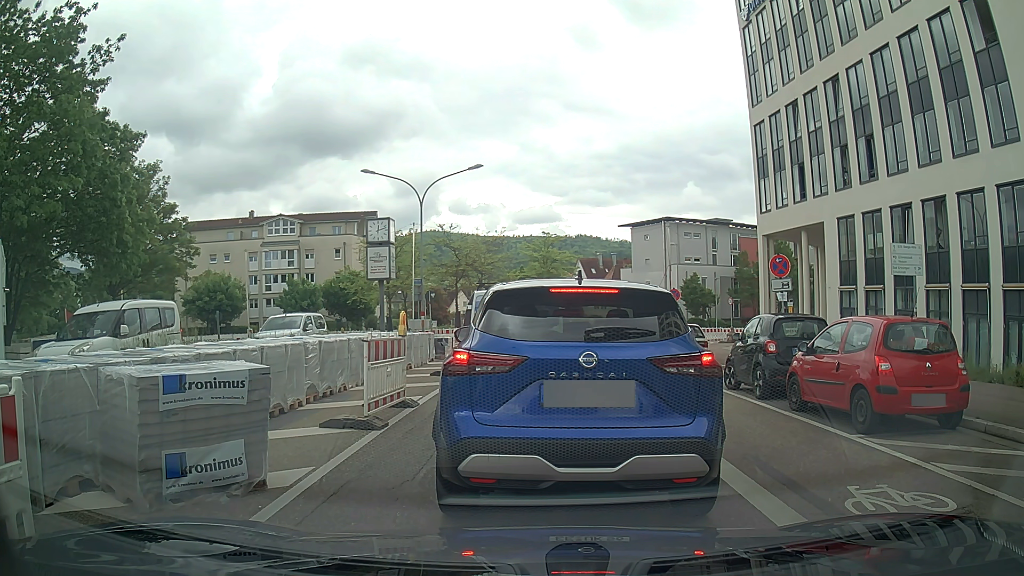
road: tertiary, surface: asphalt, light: Day
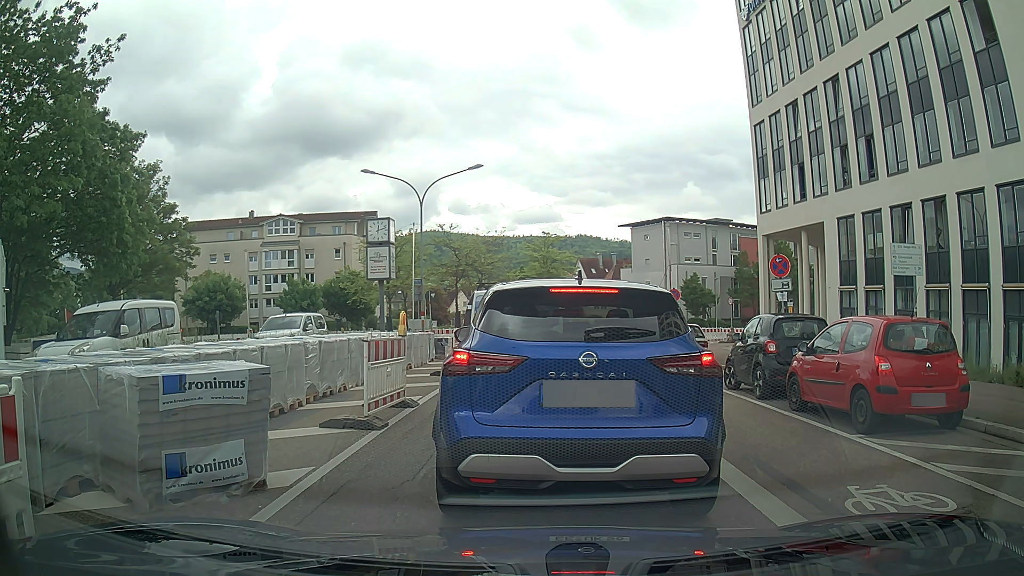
(0.0, 0.0) m; 0°
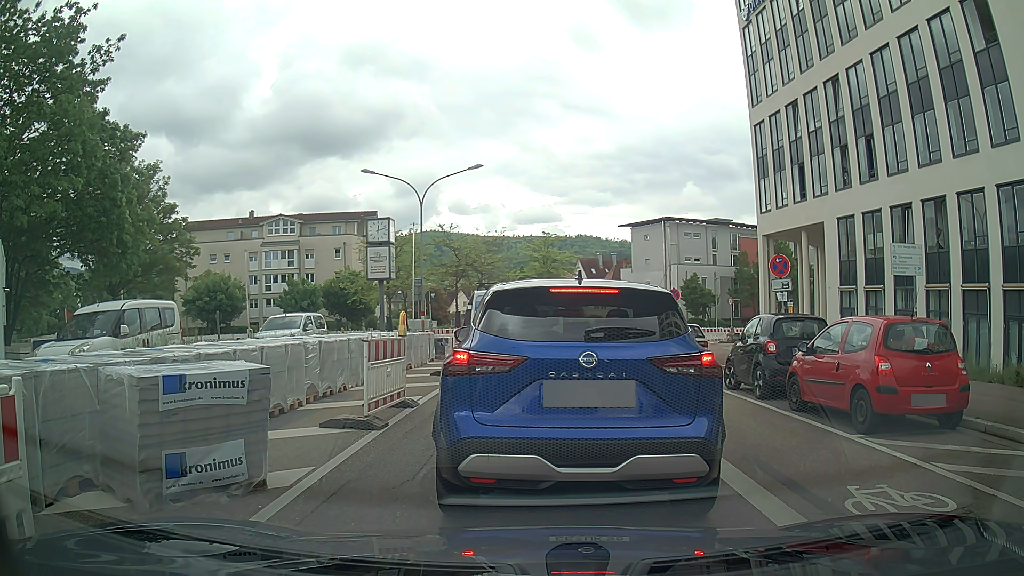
(0.0, 0.0) m; 0°
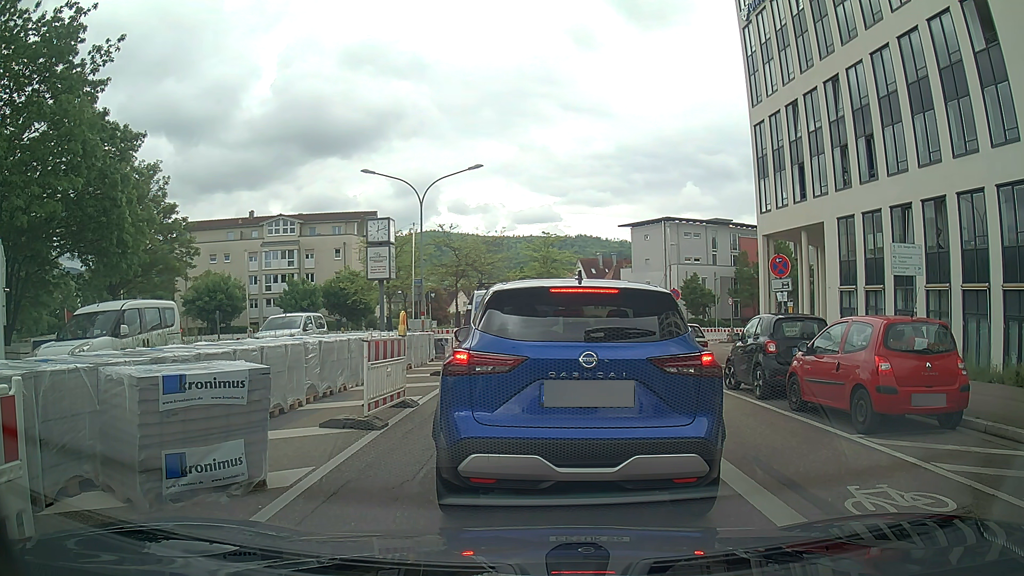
(0.0, 0.0) m; 0°
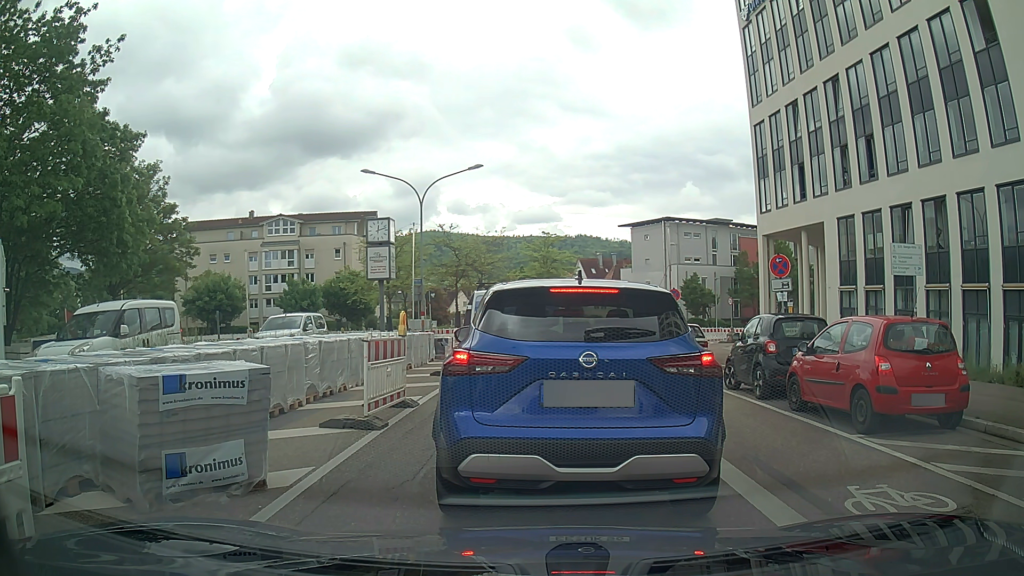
(0.0, 0.0) m; 0°
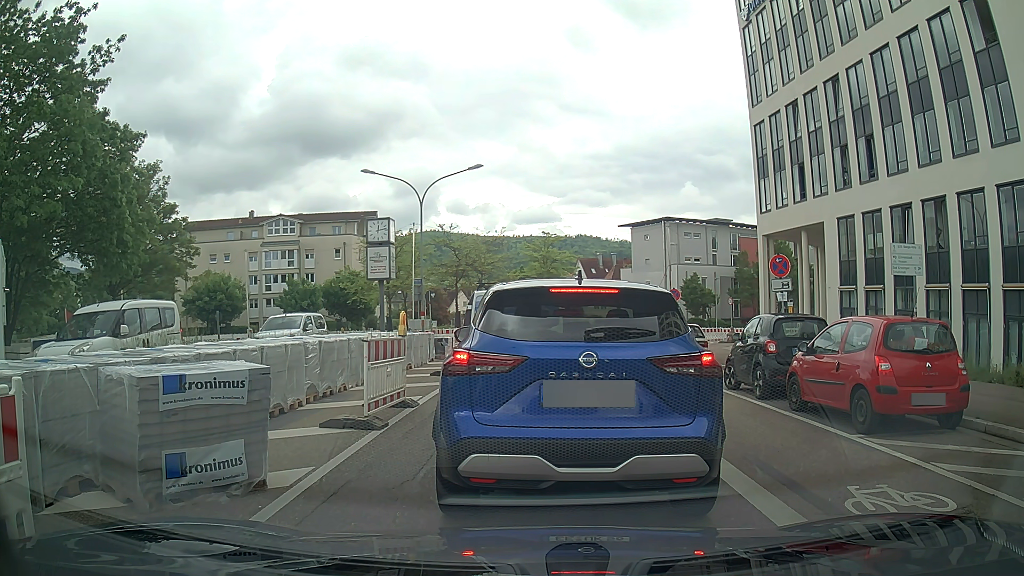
(0.0, 0.0) m; 0°
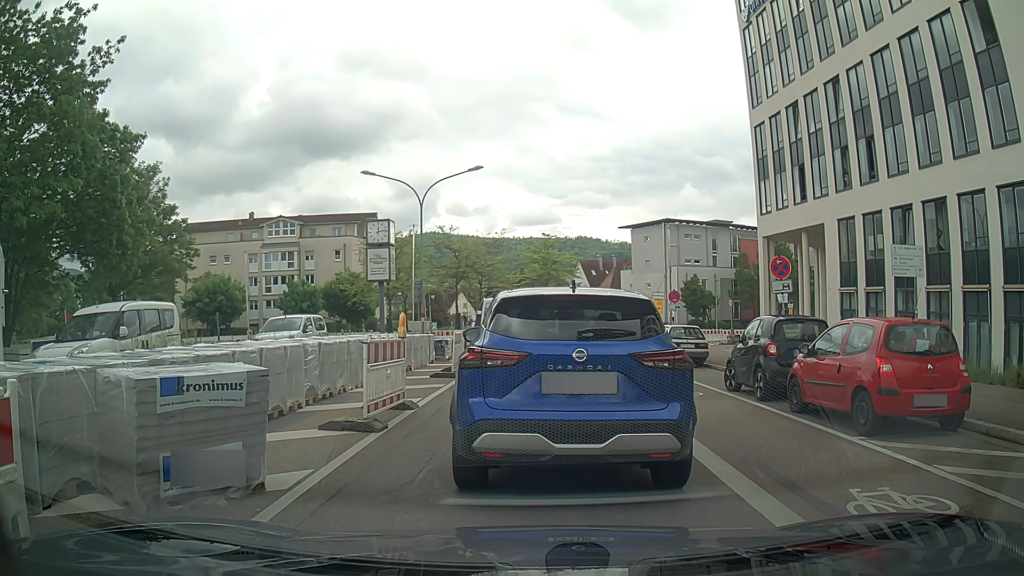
(0.0, 0.0) m; 0°
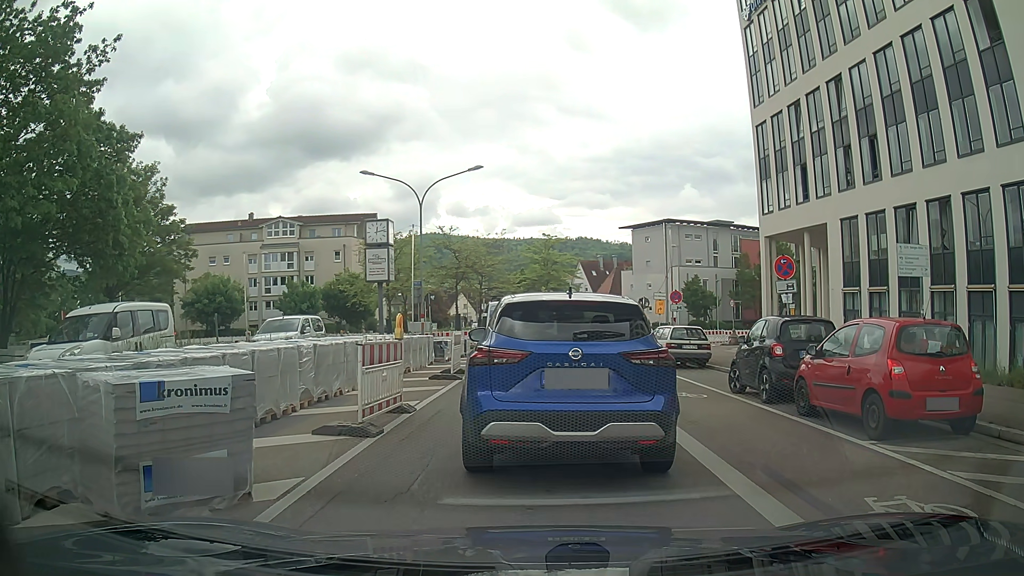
(0.0, +0.3) m; 0°
